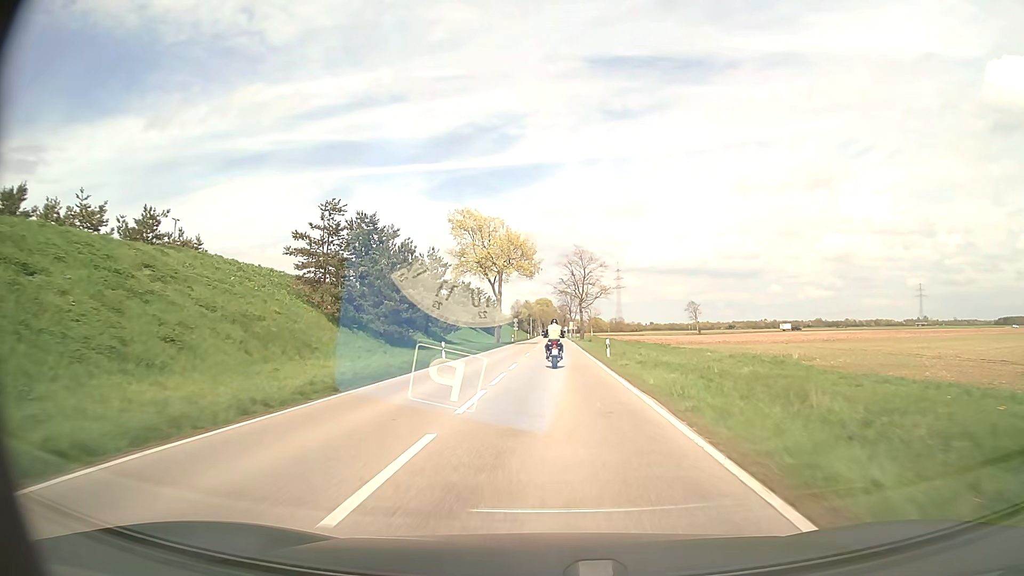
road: secondary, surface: asphalt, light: Day
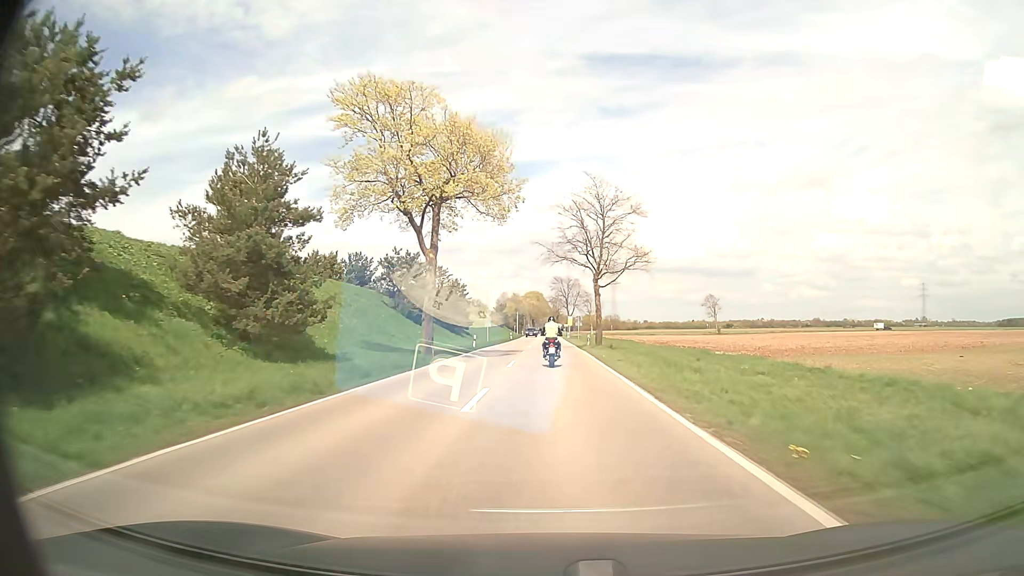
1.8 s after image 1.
(+0.1, +35.8) m; +1°
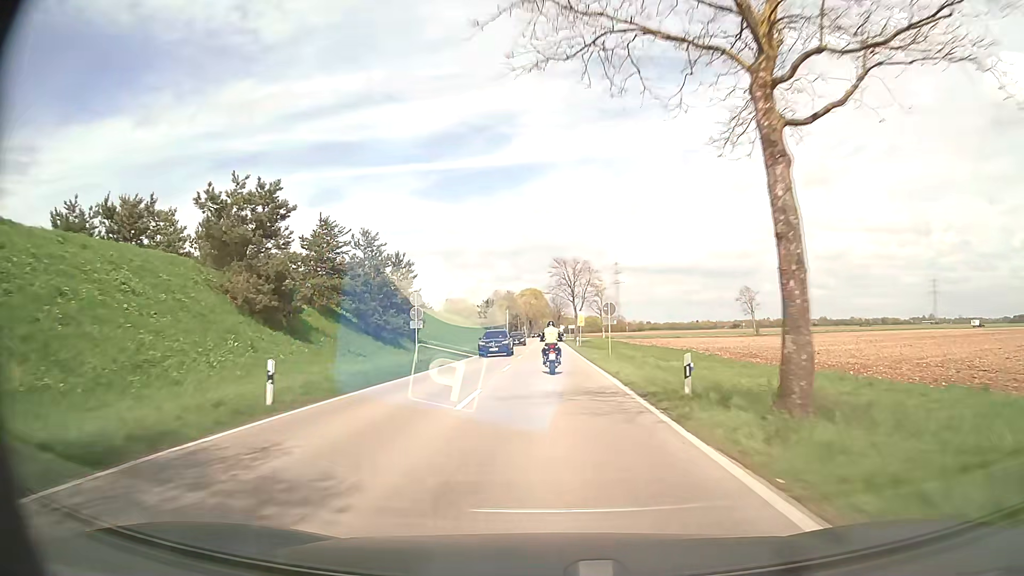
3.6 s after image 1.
(+0.2, +35.1) m; 0°
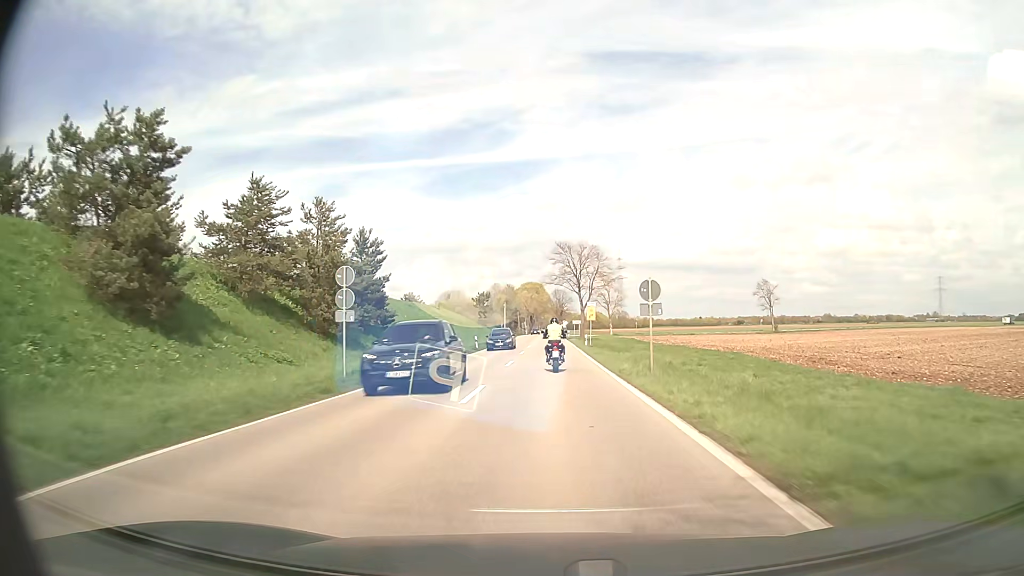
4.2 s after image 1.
(0.0, +11.6) m; 0°
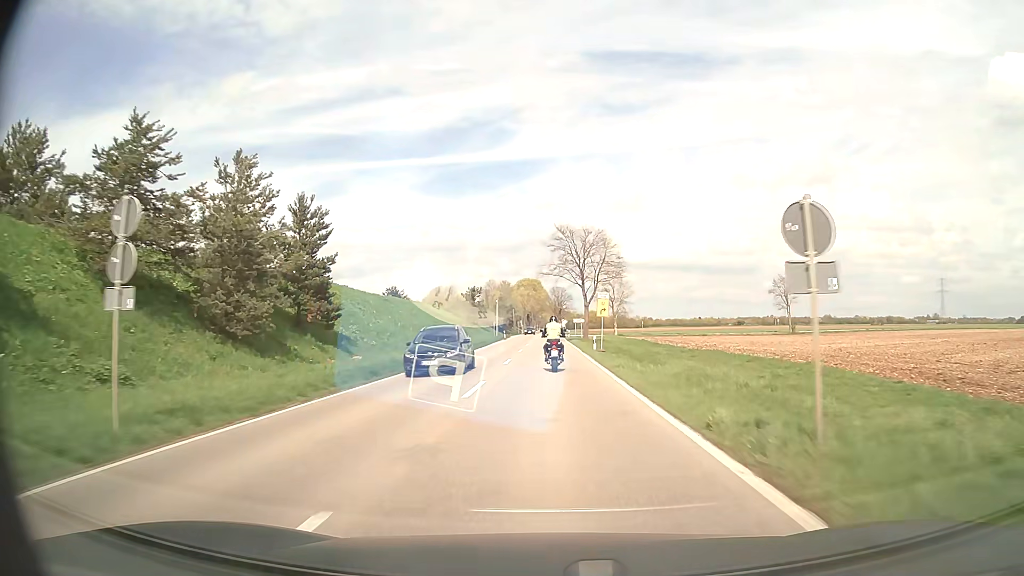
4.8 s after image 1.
(0.0, +11.5) m; 0°
